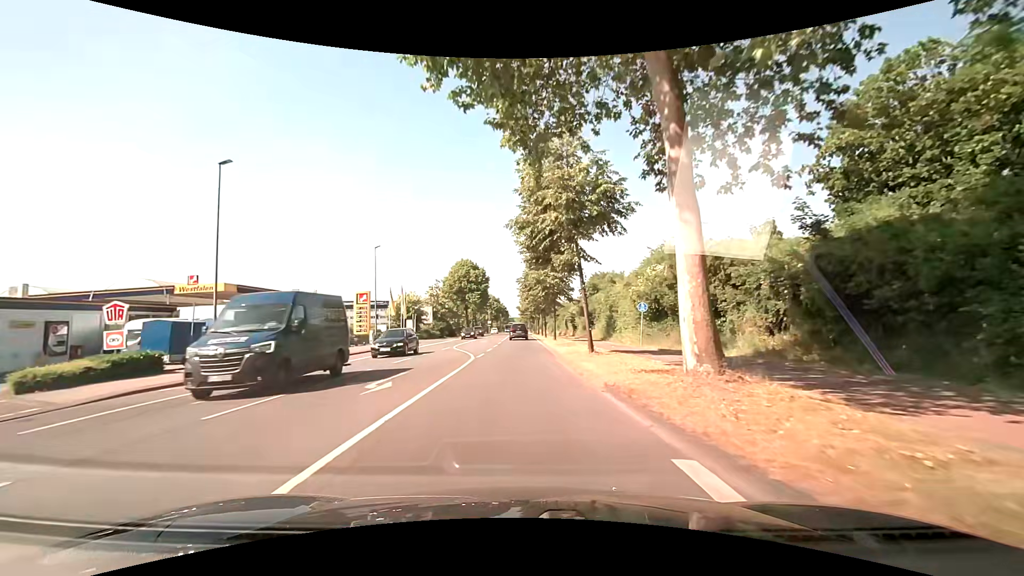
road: secondary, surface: asphalt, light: Day
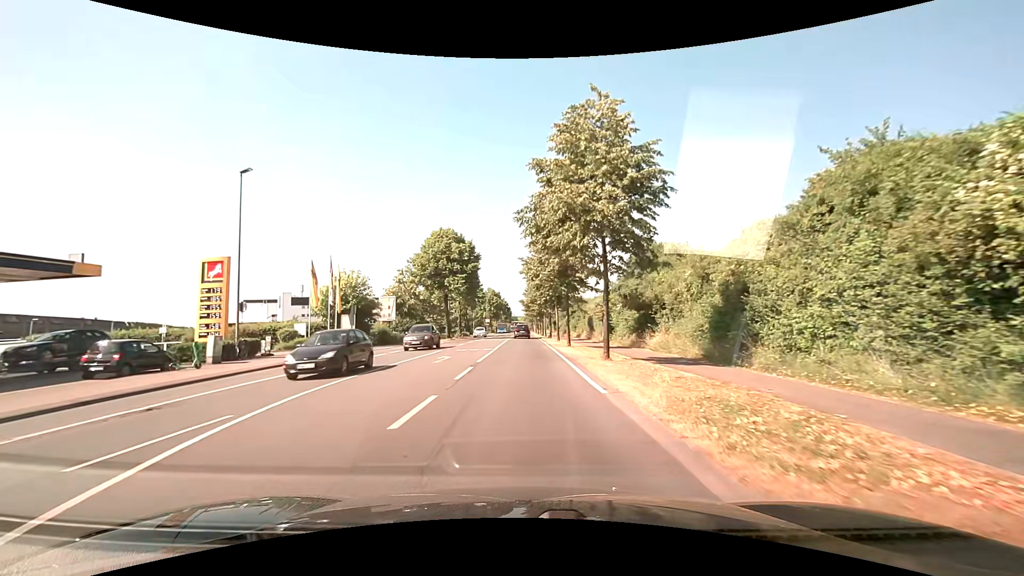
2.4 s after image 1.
(-0.1, +26.9) m; 0°
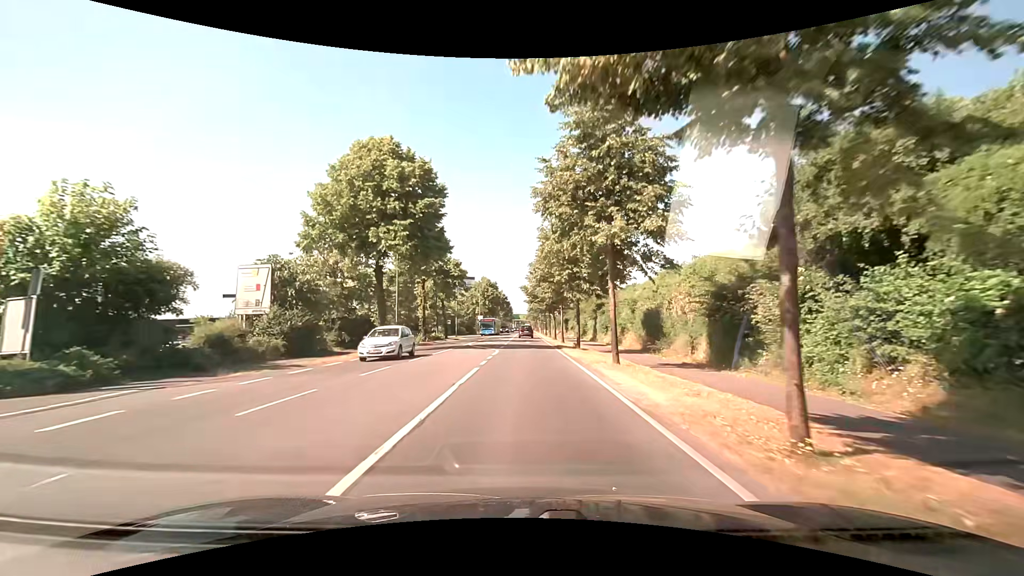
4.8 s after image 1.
(-0.1, +28.9) m; 0°
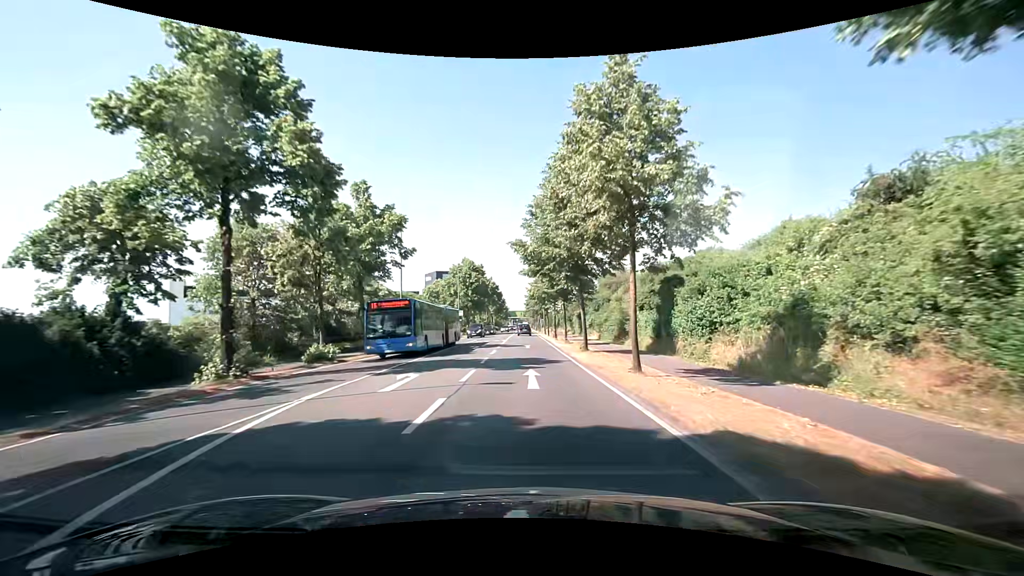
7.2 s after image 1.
(+0.2, +30.6) m; 0°
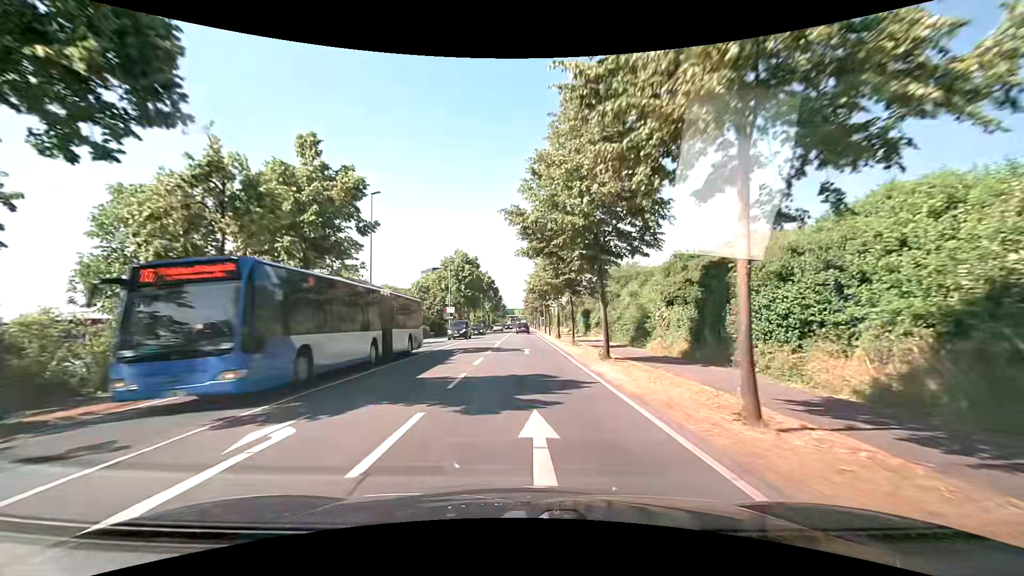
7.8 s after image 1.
(0.0, +7.7) m; 0°
